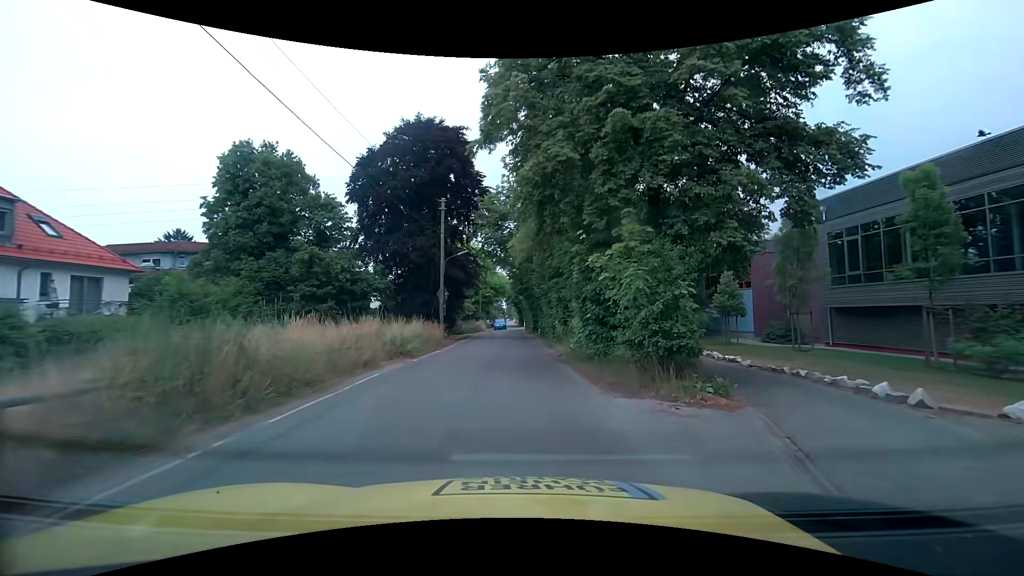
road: unclassified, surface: asphalt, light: Day
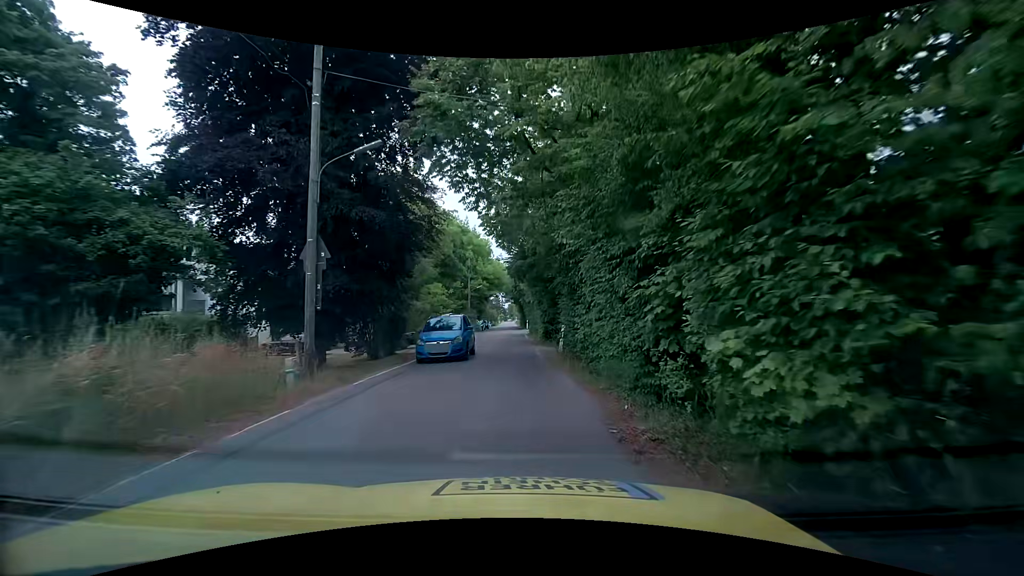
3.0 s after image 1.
(-0.1, +20.1) m; -1°
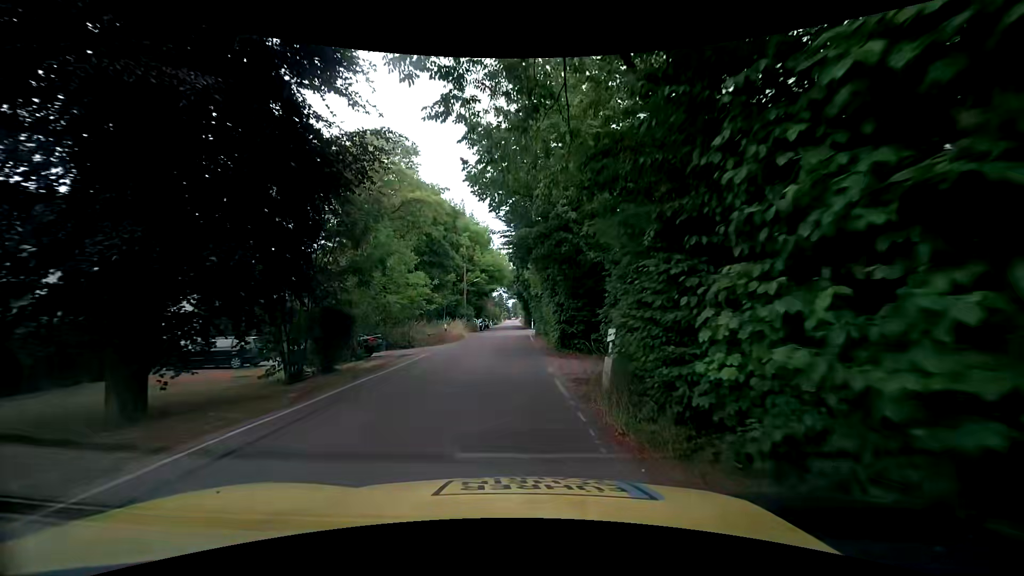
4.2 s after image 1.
(0.0, +8.8) m; 0°
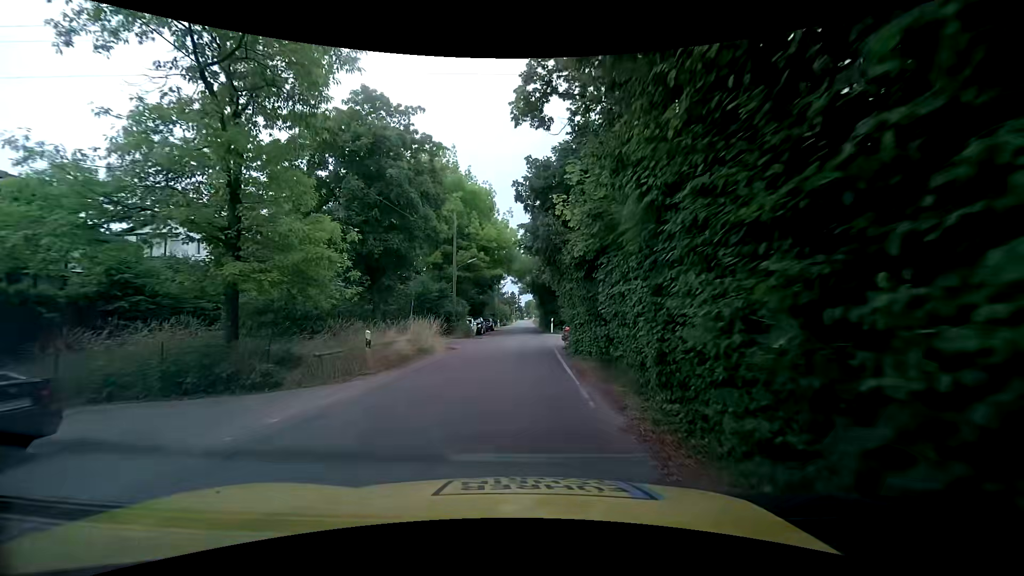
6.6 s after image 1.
(-0.4, +17.6) m; -2°
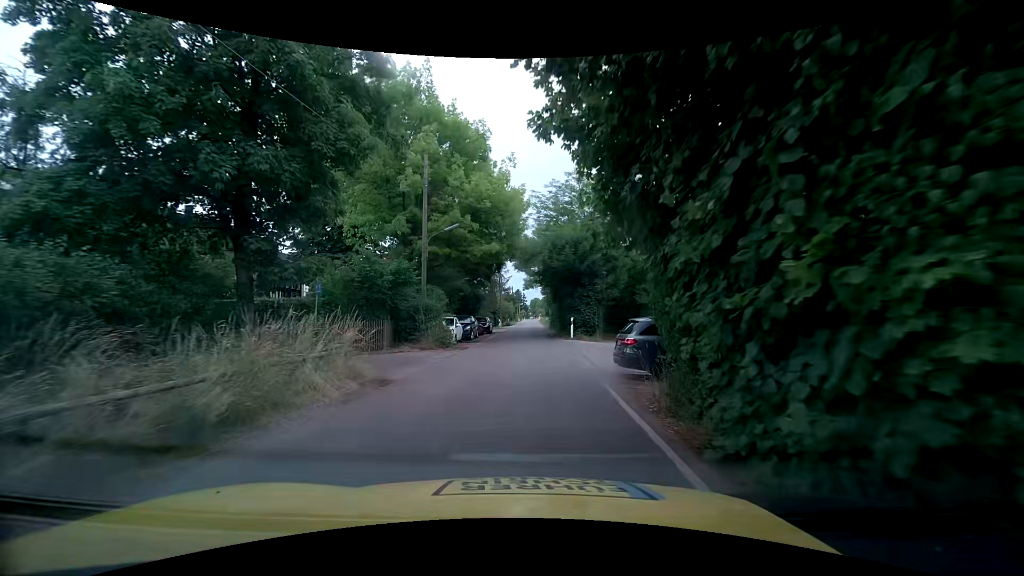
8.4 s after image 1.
(-0.1, +13.3) m; 0°
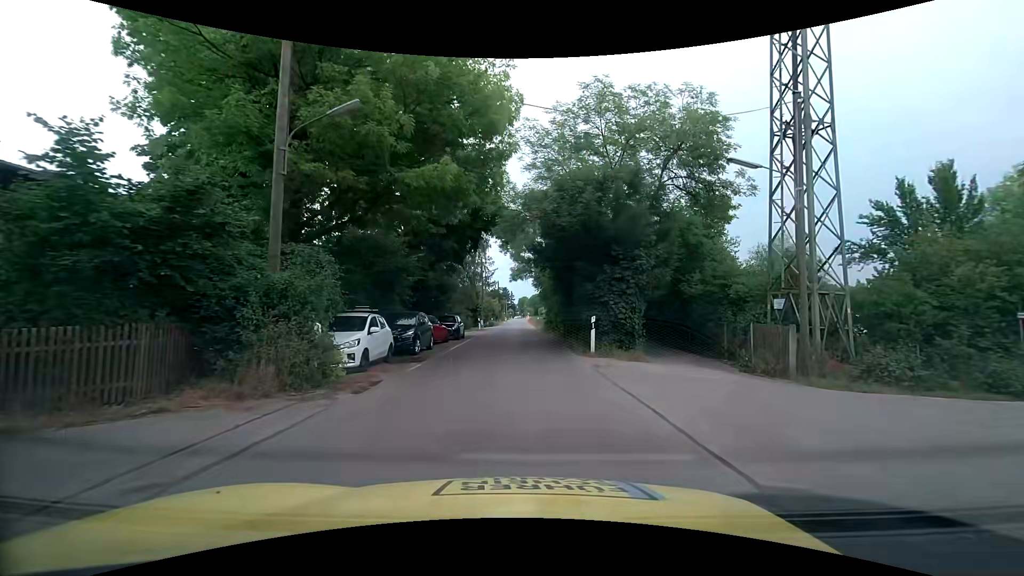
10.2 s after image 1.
(0.0, +13.4) m; +2°
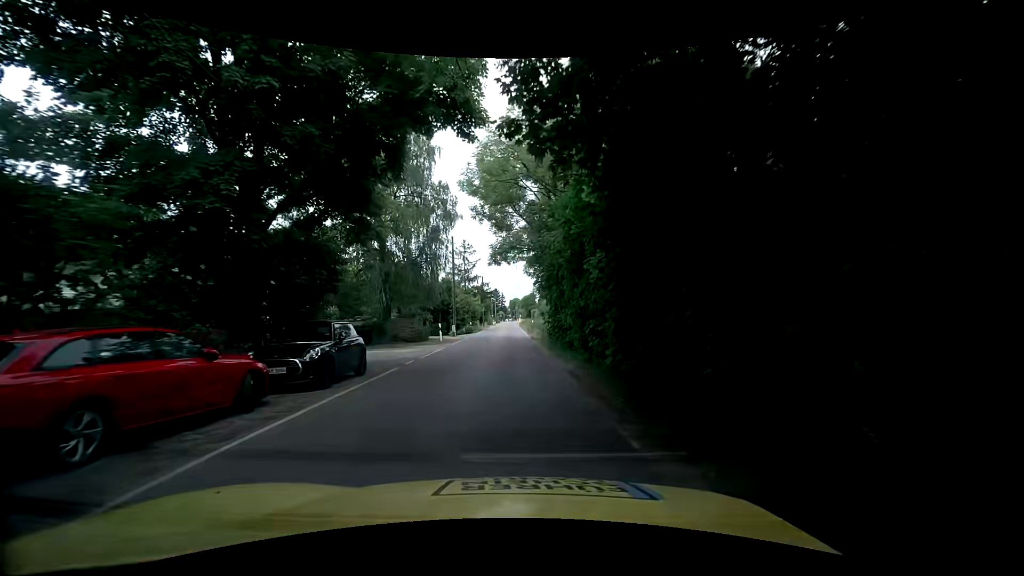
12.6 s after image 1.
(+0.1, +18.0) m; +1°
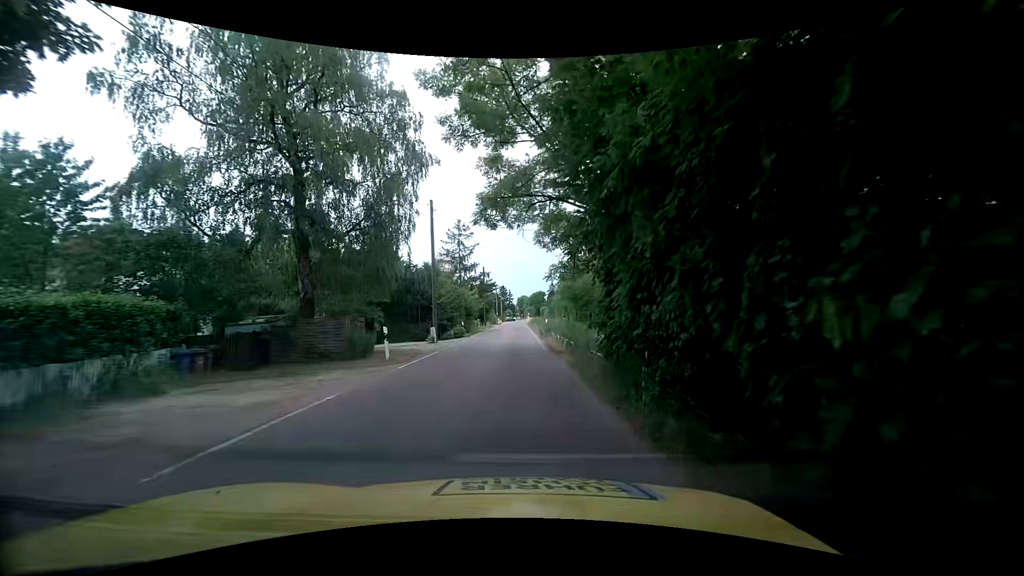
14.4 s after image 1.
(-0.1, +13.5) m; -2°
(0, +10) (0, +20) (0, +30) (0, +40) (0, +50) (+1, +60) (+1, +70) (+1, +80) (+1, +90) (+1, +100) m
